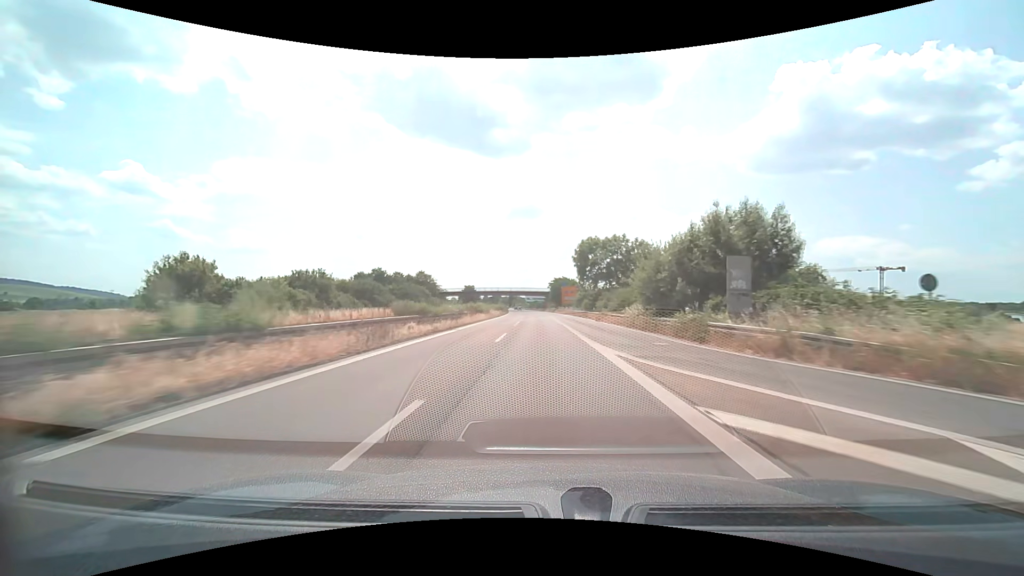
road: trunk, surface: asphalt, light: Day
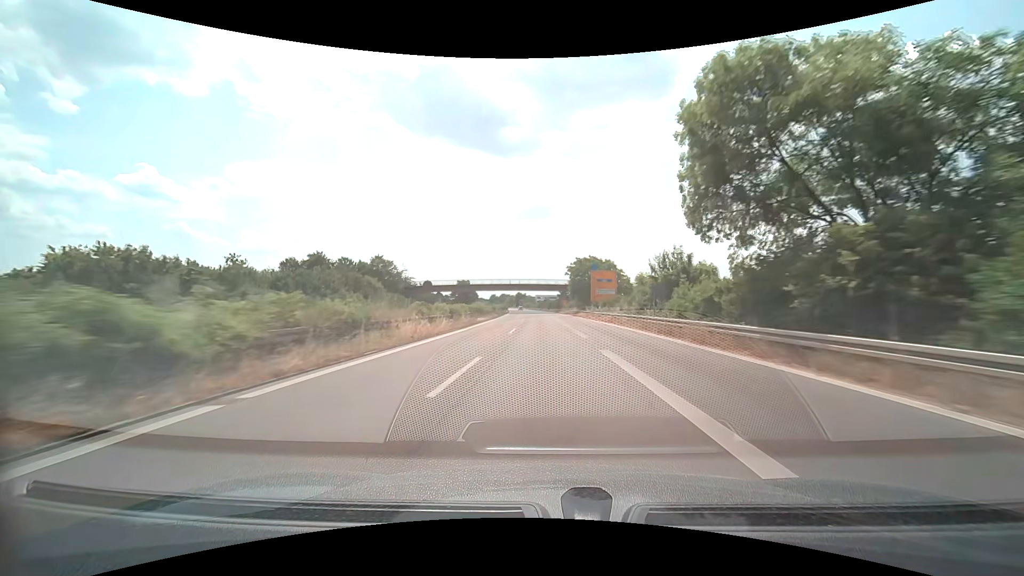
(-0.5, +47.4) m; -1°
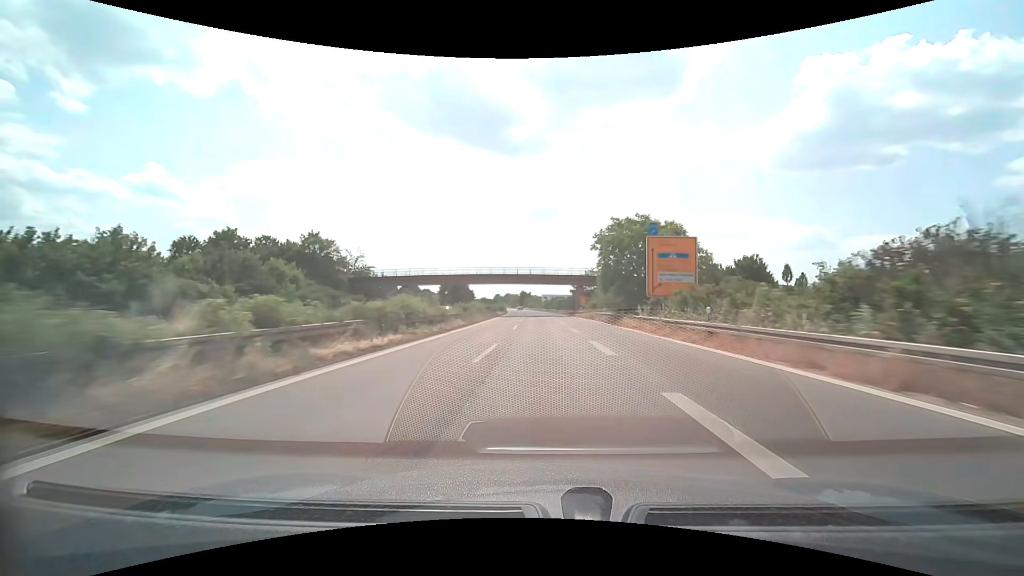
(-0.2, +31.6) m; -1°
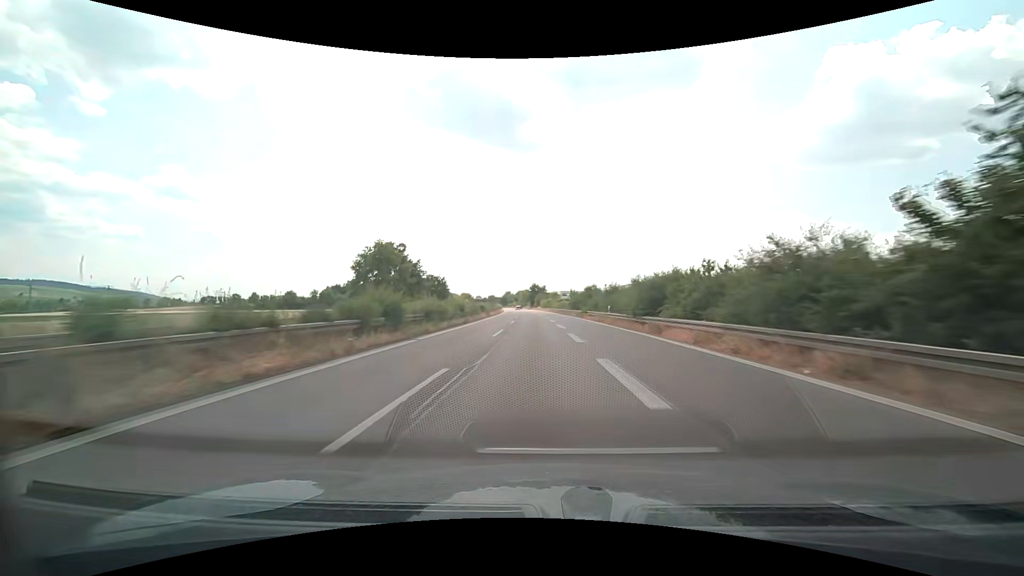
(-1.2, +79.0) m; -2°
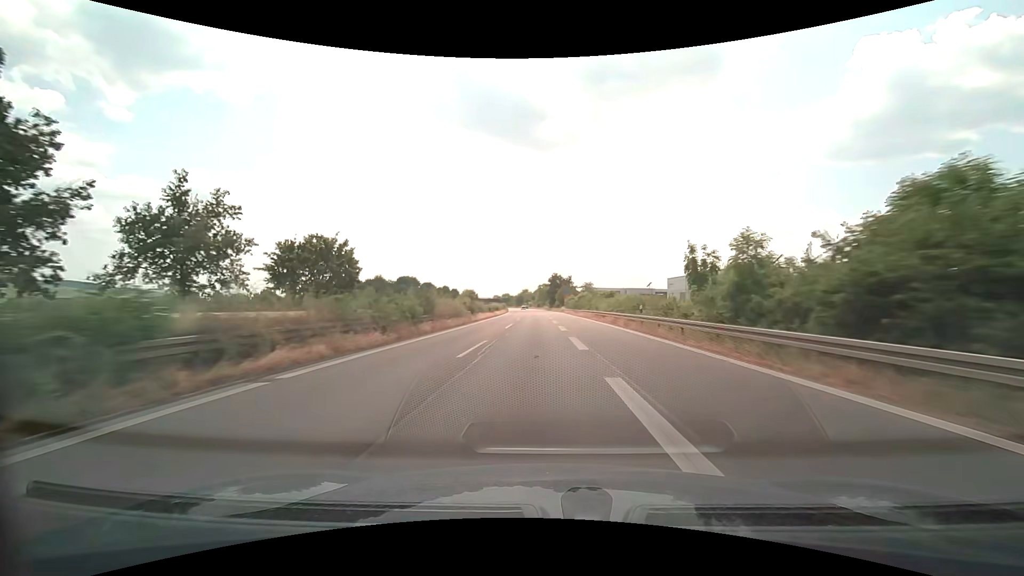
(-1.2, +63.2) m; -2°
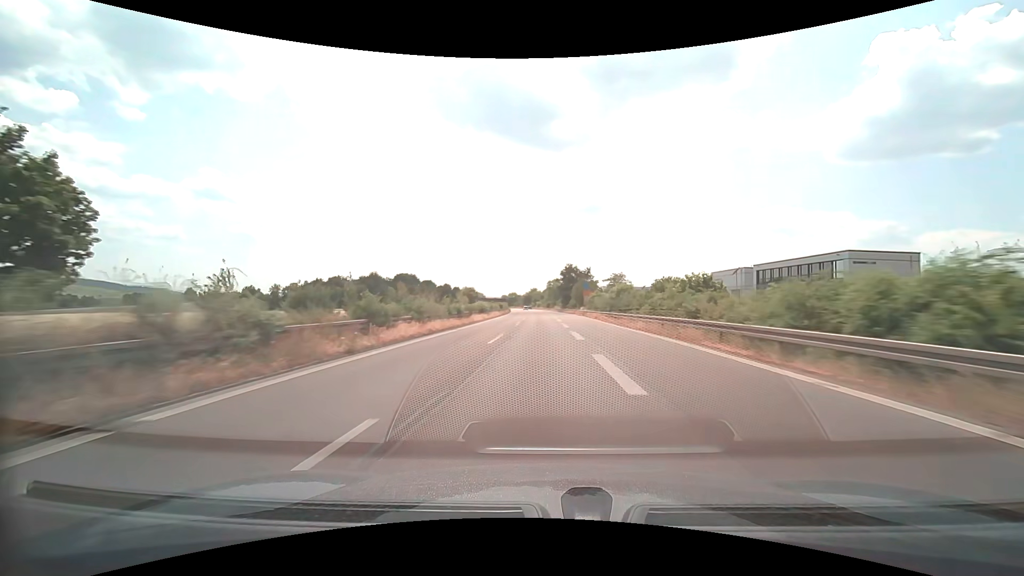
(-0.3, +31.6) m; -1°
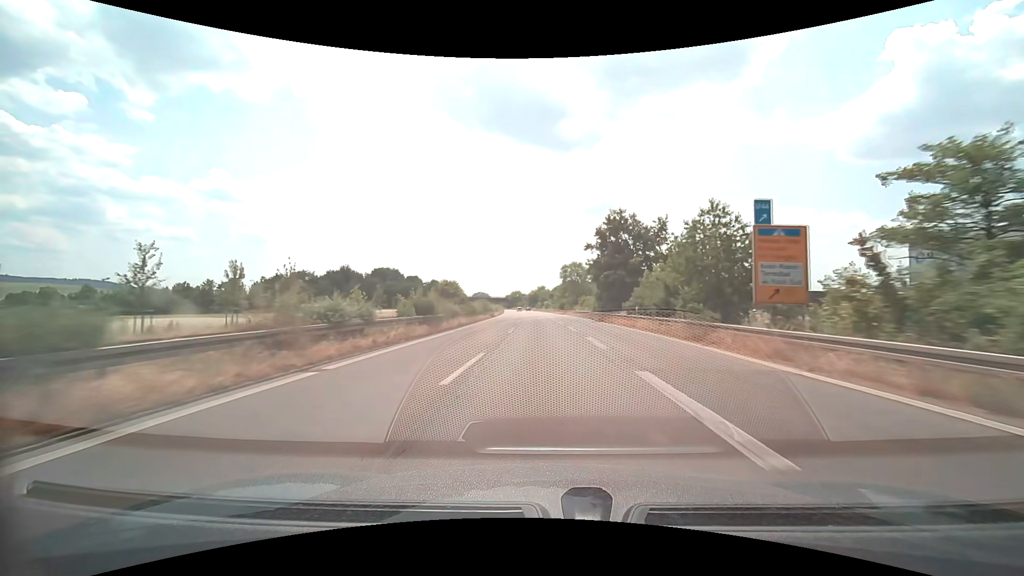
(-0.6, +63.2) m; -1°
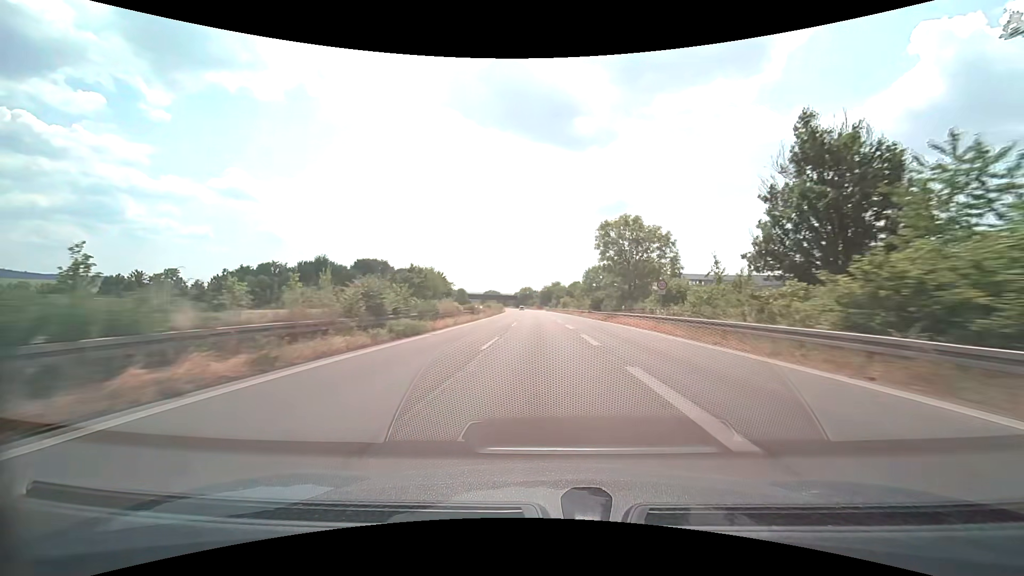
(-0.6, +47.4) m; -2°
(0, +10) (0, +20) (0, +30) (0, +40) (-1, +50) (-1, +60) (-1, +70) (-1, +80) (-2, +90) (-2, +100) m
